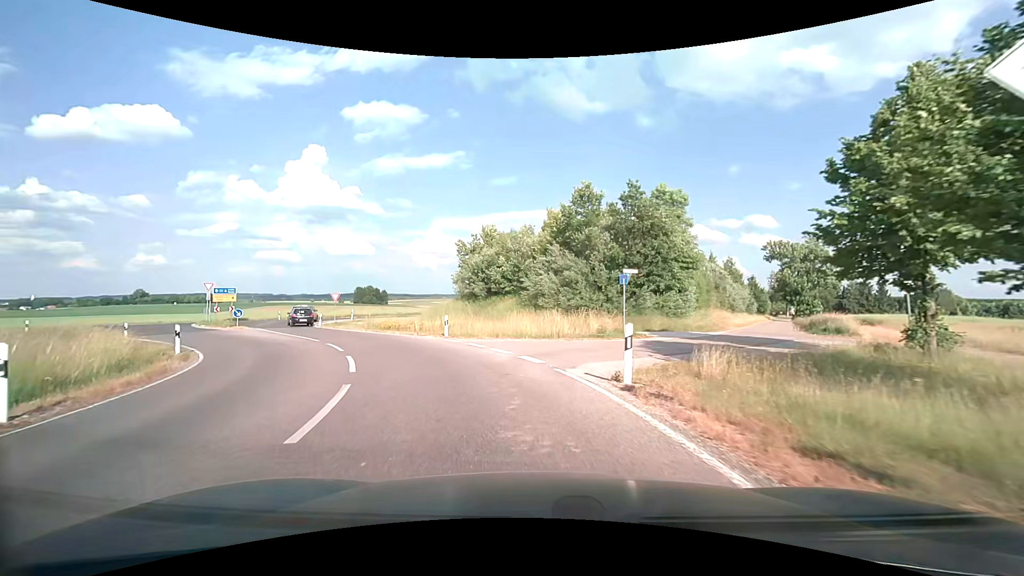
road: tertiary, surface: asphalt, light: Day
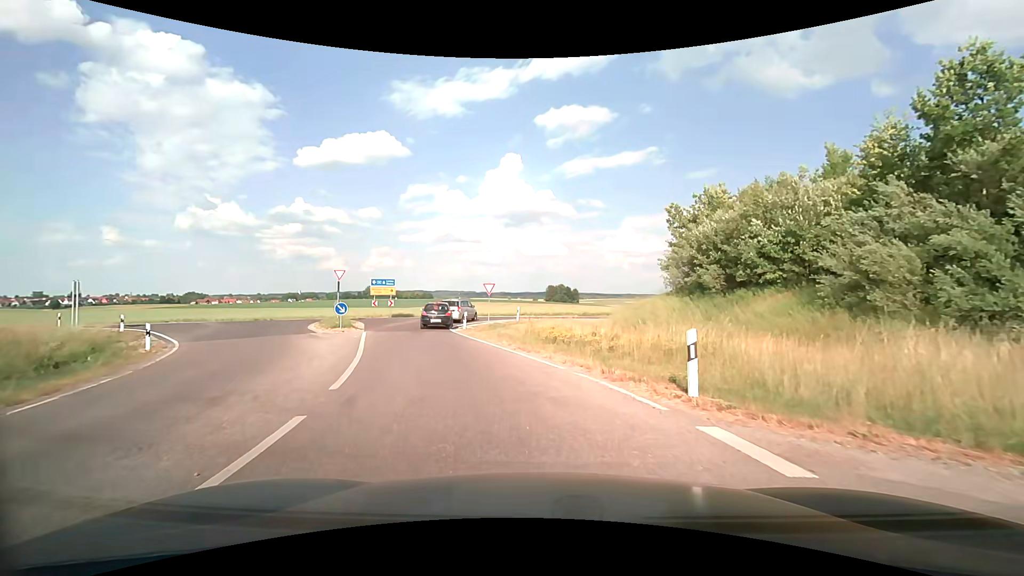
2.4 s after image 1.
(-2.9, +15.6) m; -22°
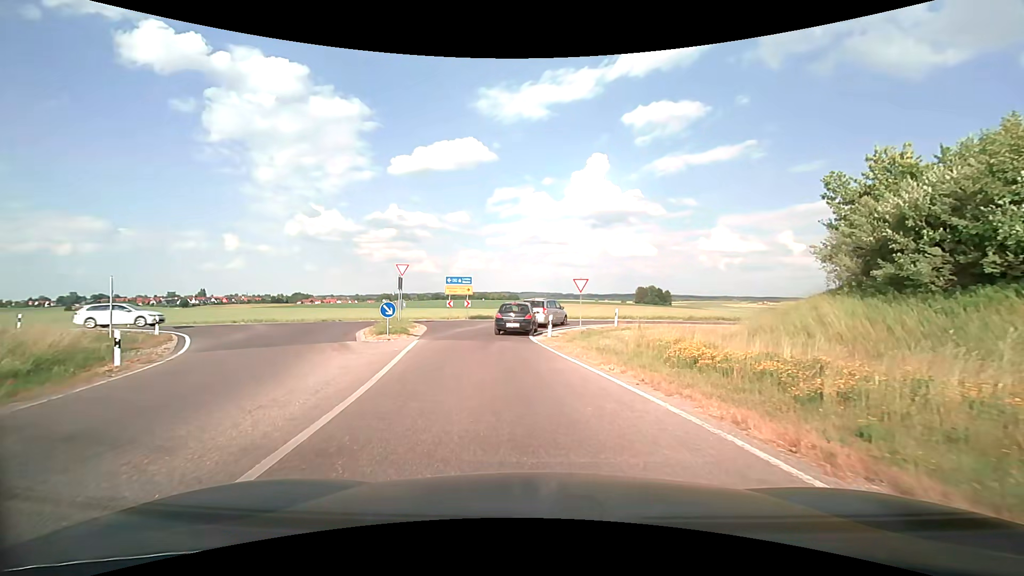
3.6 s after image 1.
(-0.5, +6.6) m; -10°
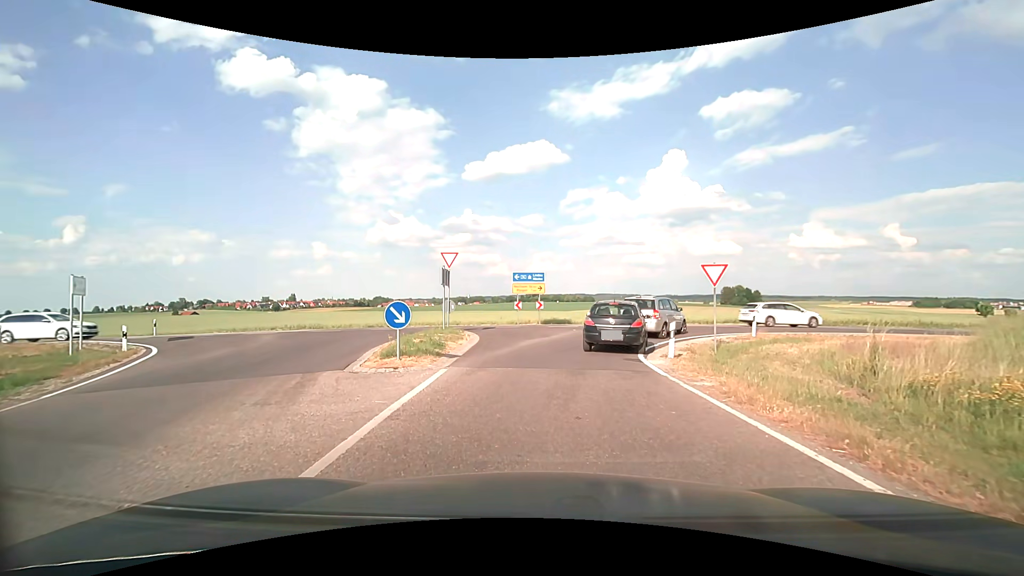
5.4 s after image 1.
(-0.7, +8.1) m; -9°
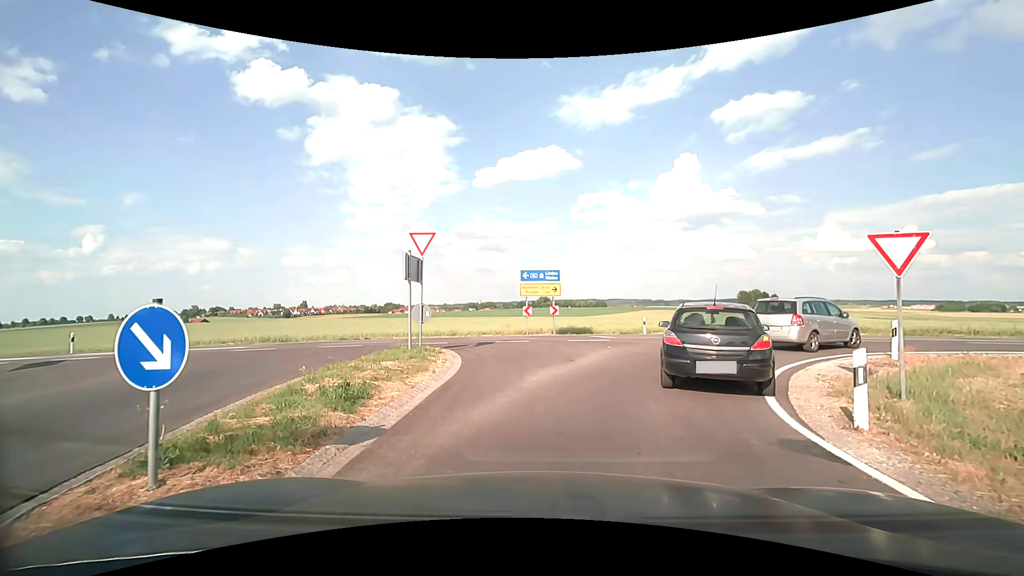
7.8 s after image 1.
(-0.1, +7.2) m; -1°
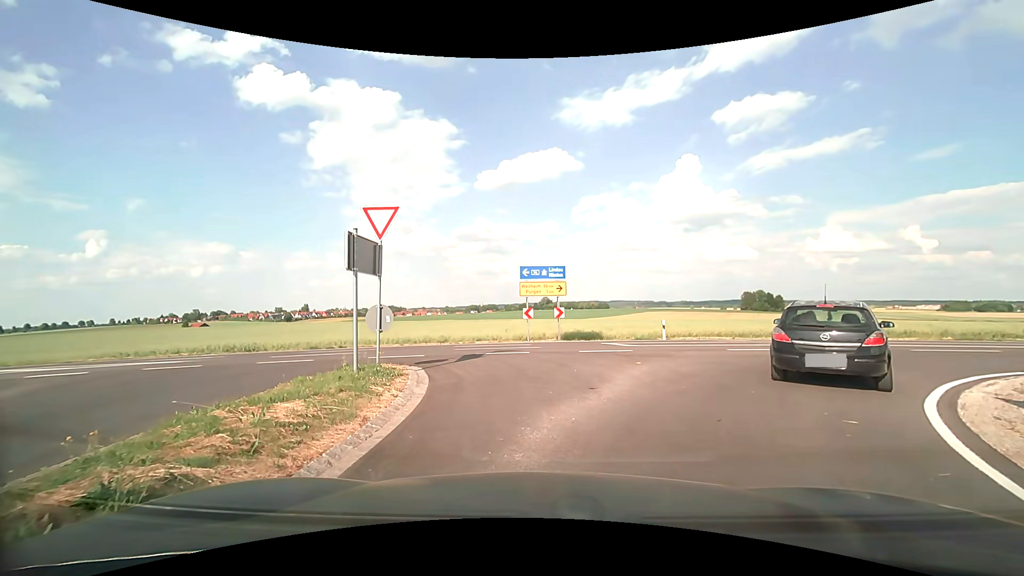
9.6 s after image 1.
(0.0, +4.1) m; 0°
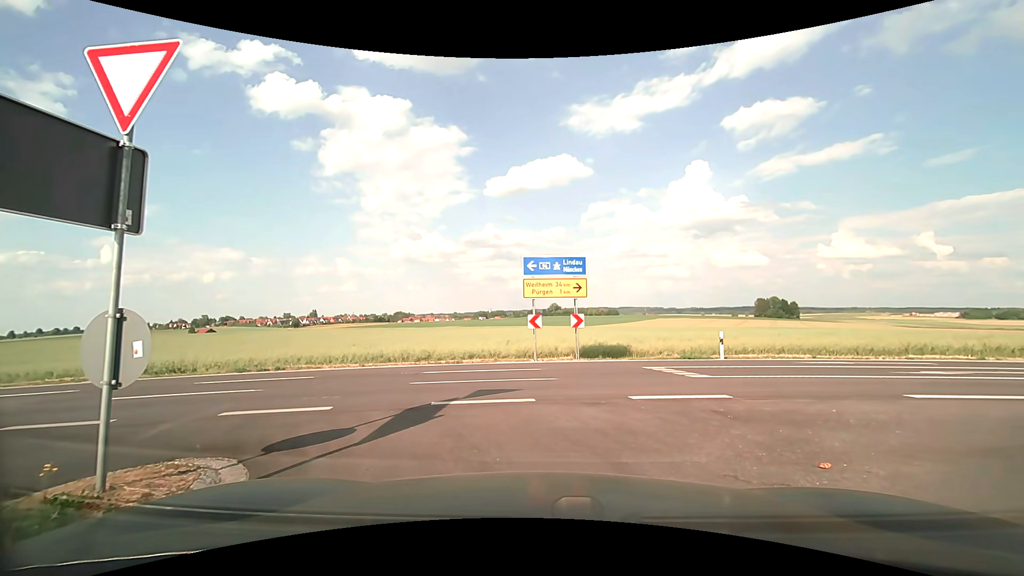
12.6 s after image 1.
(0.0, +6.9) m; -1°
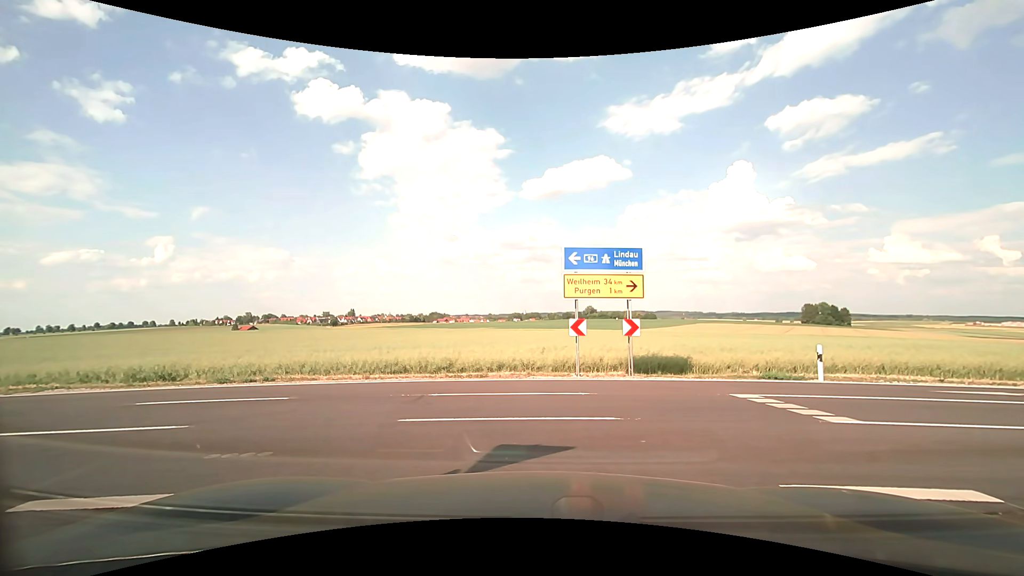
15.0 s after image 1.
(-0.1, +3.4) m; -3°
(-4, +9) (-13, +12) (-23, +13) (-33, +13) (-43, +12) (-53, +12) (-63, +11) (-73, +11) (-83, +11) (-93, +12) m
